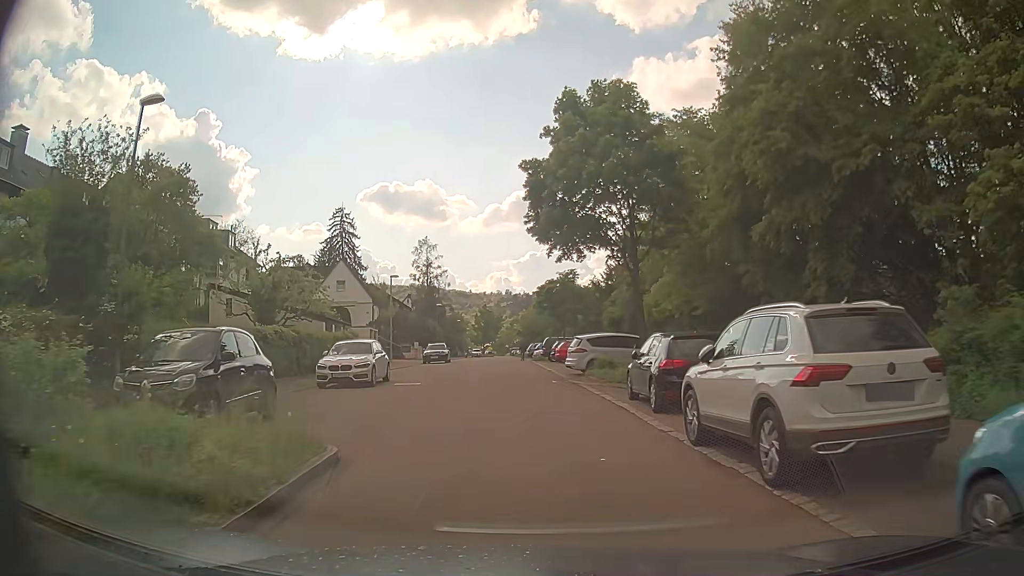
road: residential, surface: asphalt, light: Day
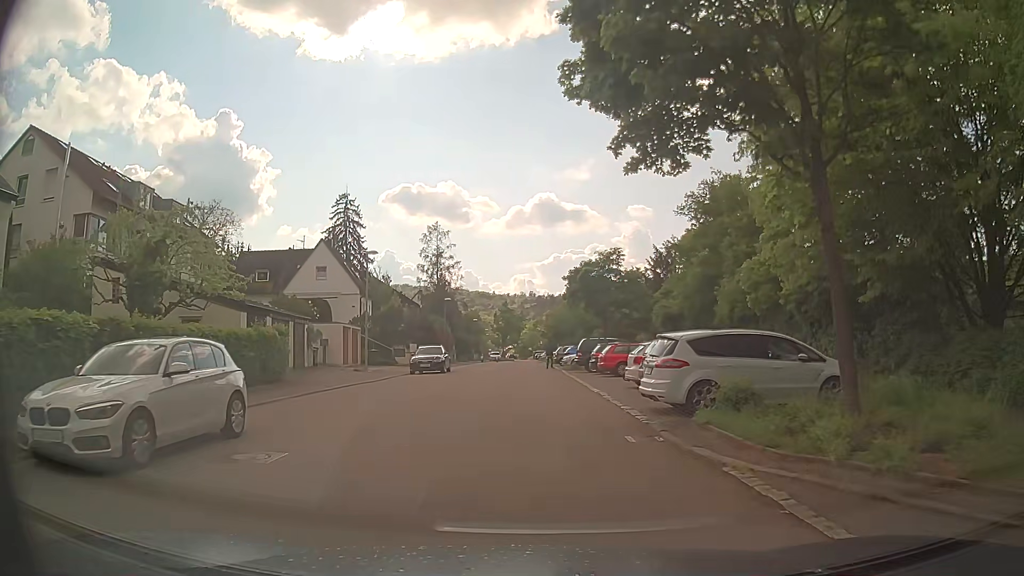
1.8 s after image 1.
(-0.2, +13.7) m; -1°
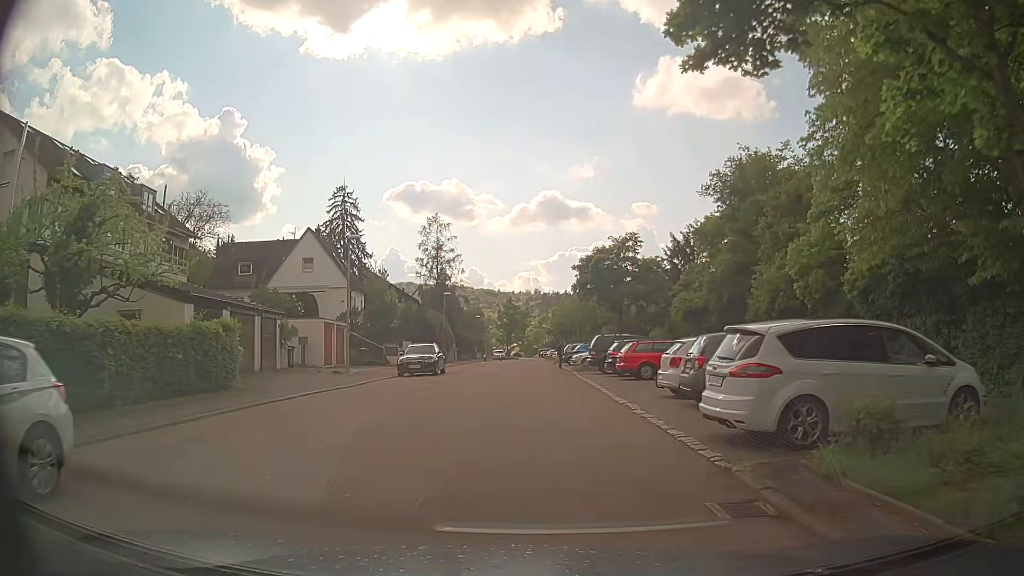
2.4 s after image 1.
(0.0, +4.6) m; -1°
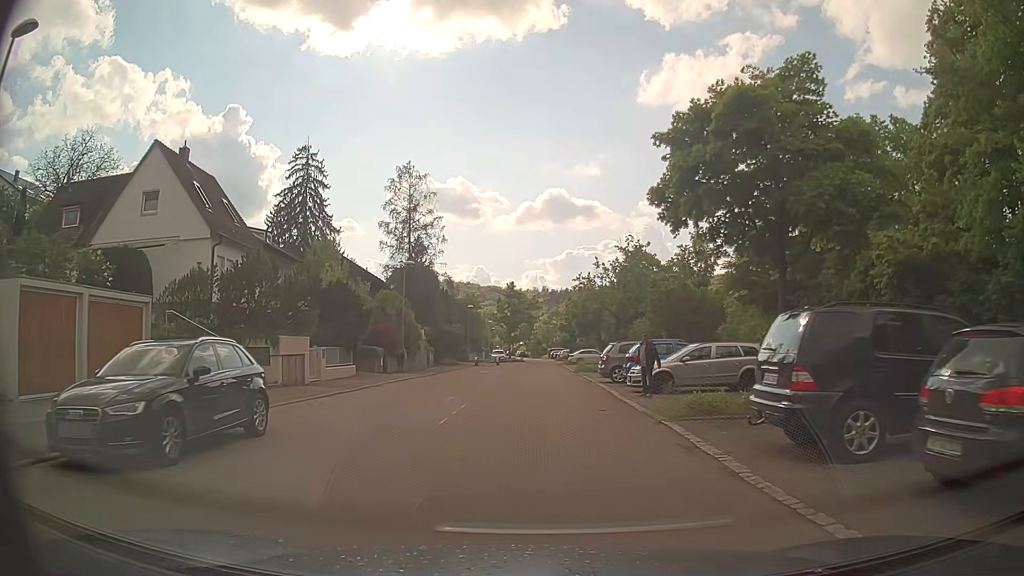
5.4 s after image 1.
(-0.1, +23.0) m; -1°
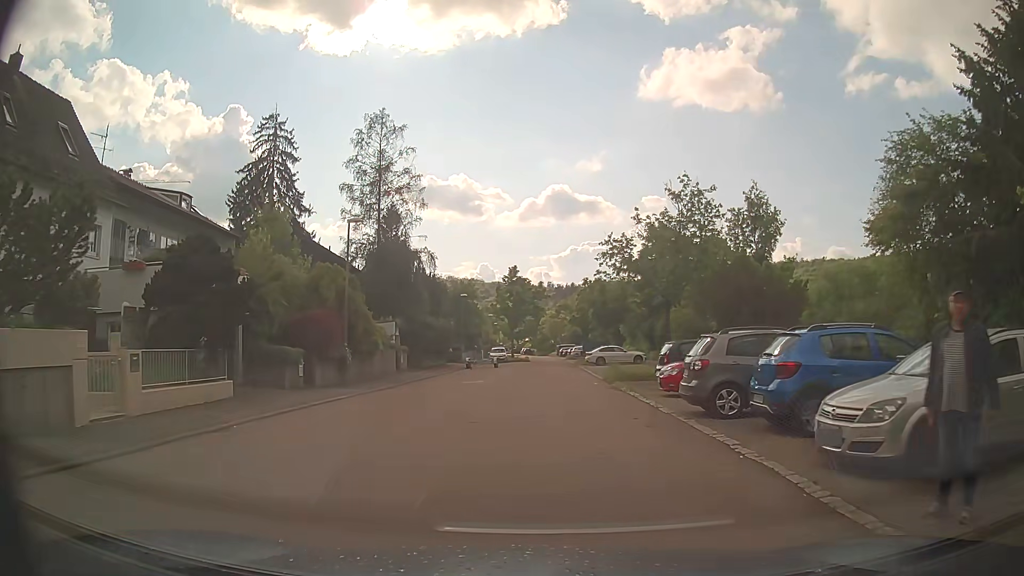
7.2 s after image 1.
(0.0, +13.5) m; 0°
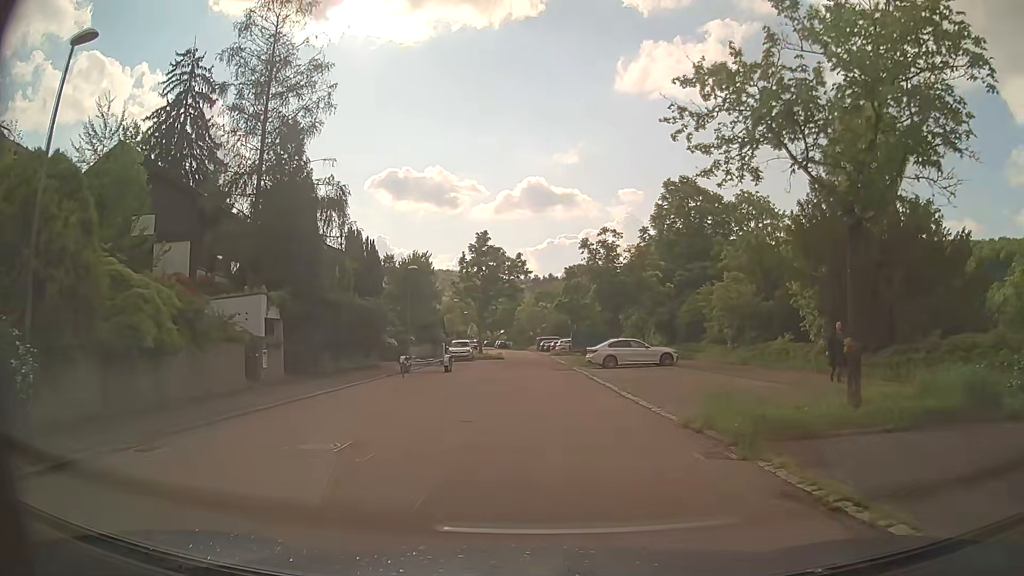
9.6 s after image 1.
(-0.1, +17.5) m; +1°
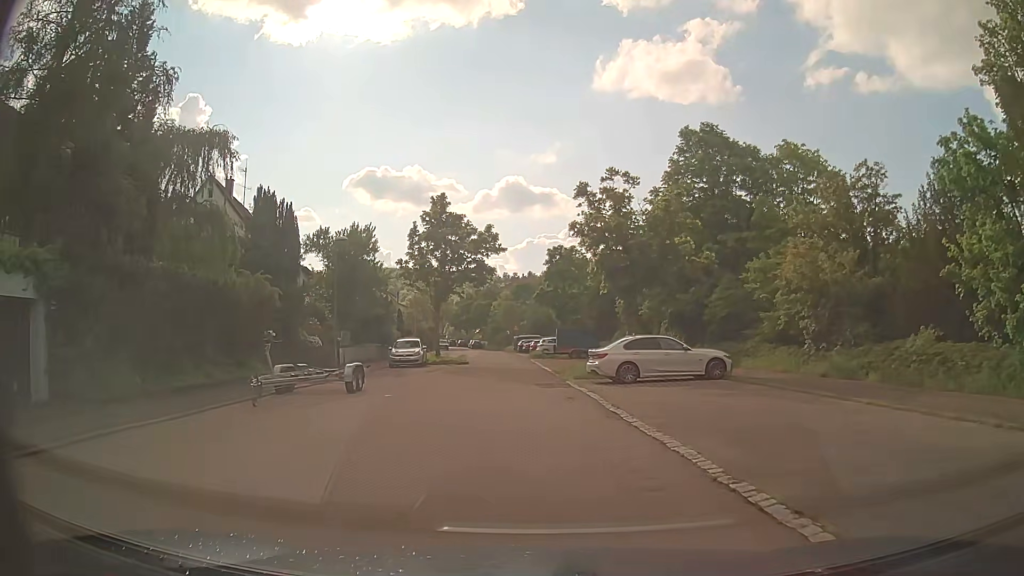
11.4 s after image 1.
(+0.3, +12.8) m; +2°
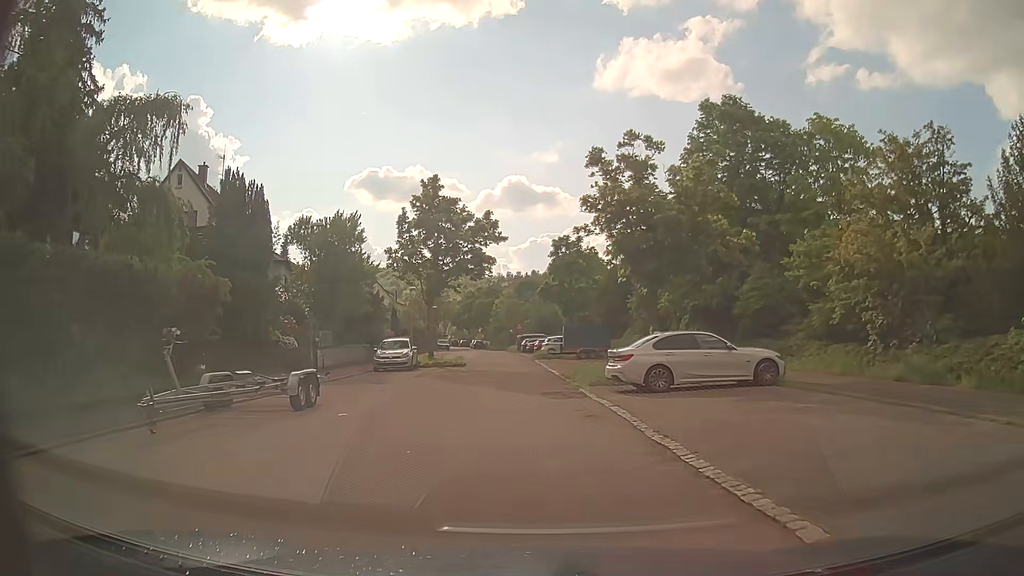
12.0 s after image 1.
(0.0, +4.4) m; 0°
